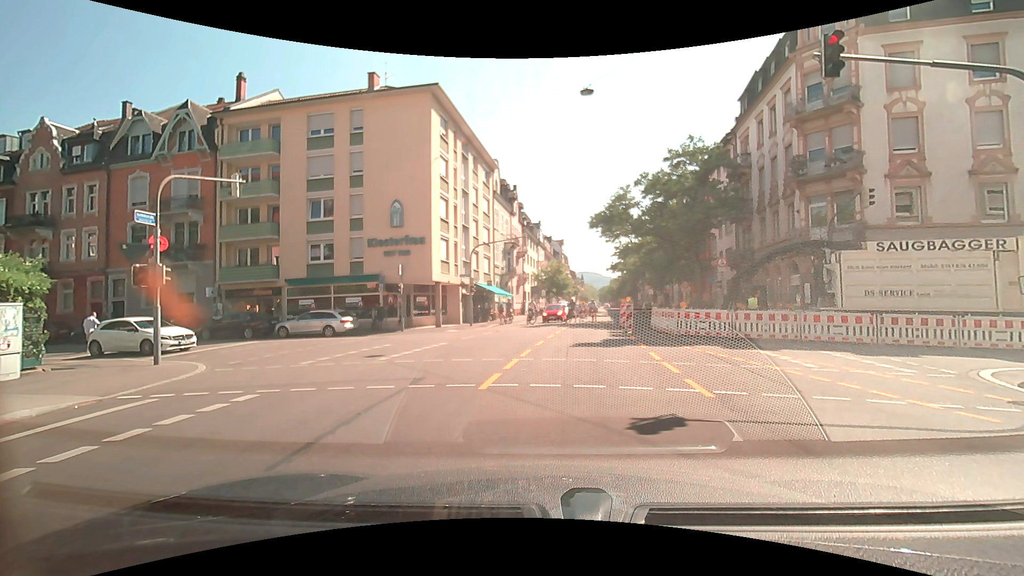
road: secondary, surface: asphalt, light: Day
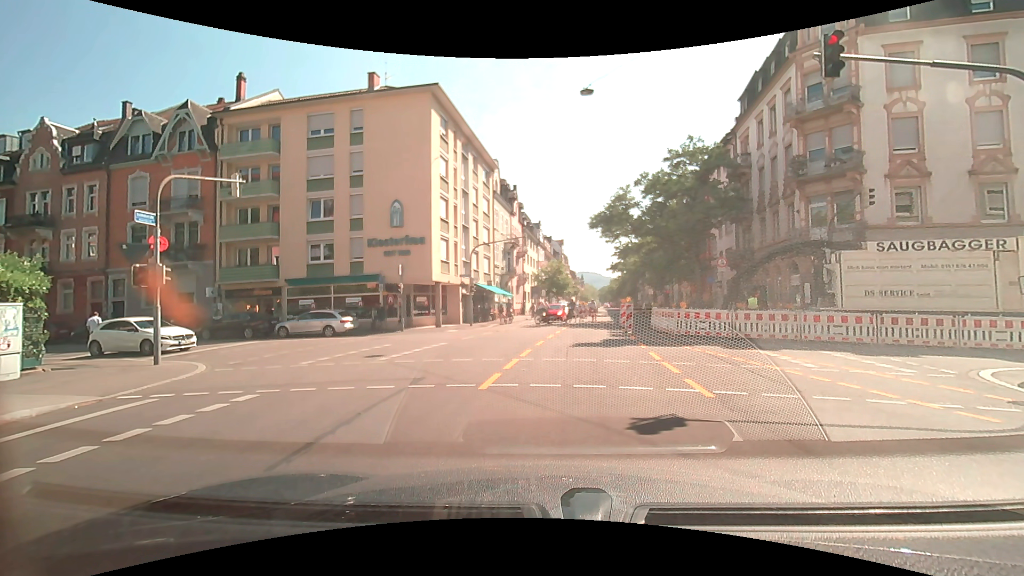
(0.0, 0.0) m; 0°
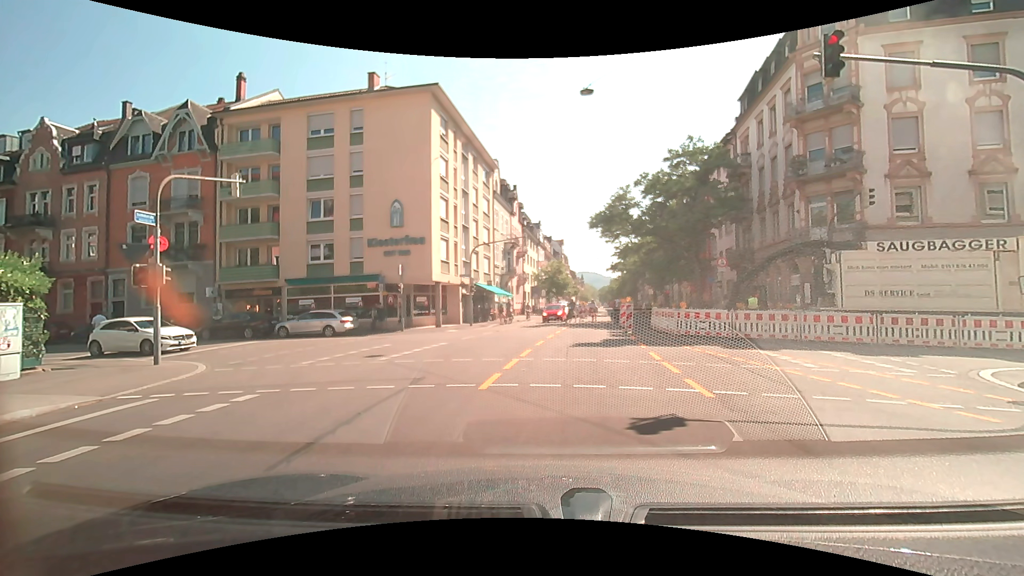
(0.0, 0.0) m; 0°
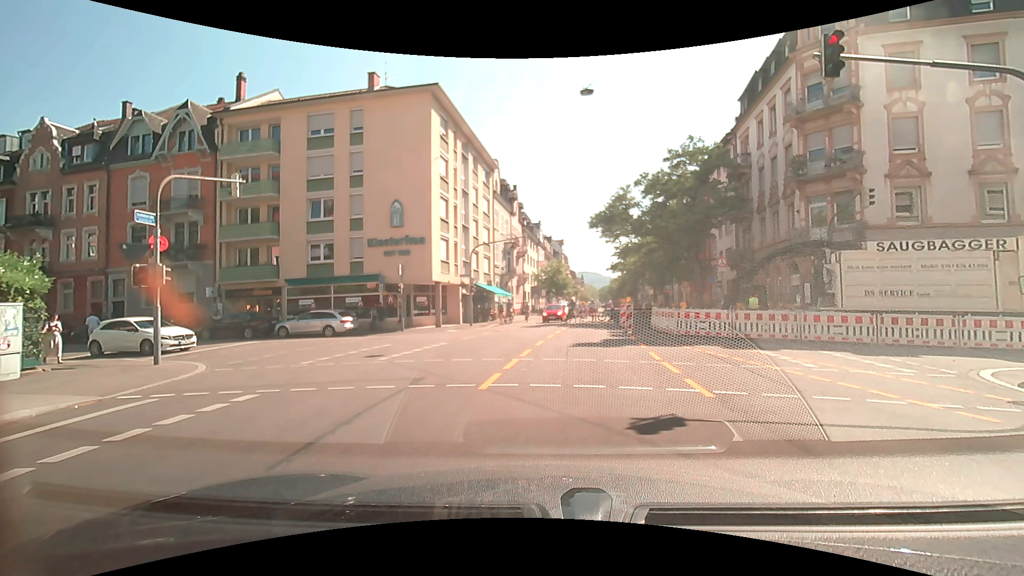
(0.0, 0.0) m; 0°
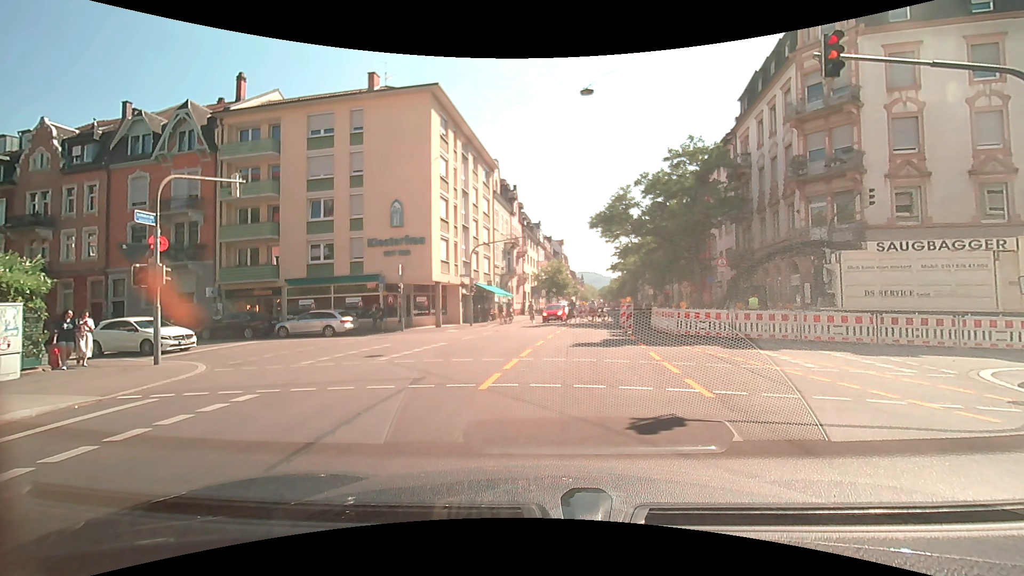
(0.0, 0.0) m; 0°
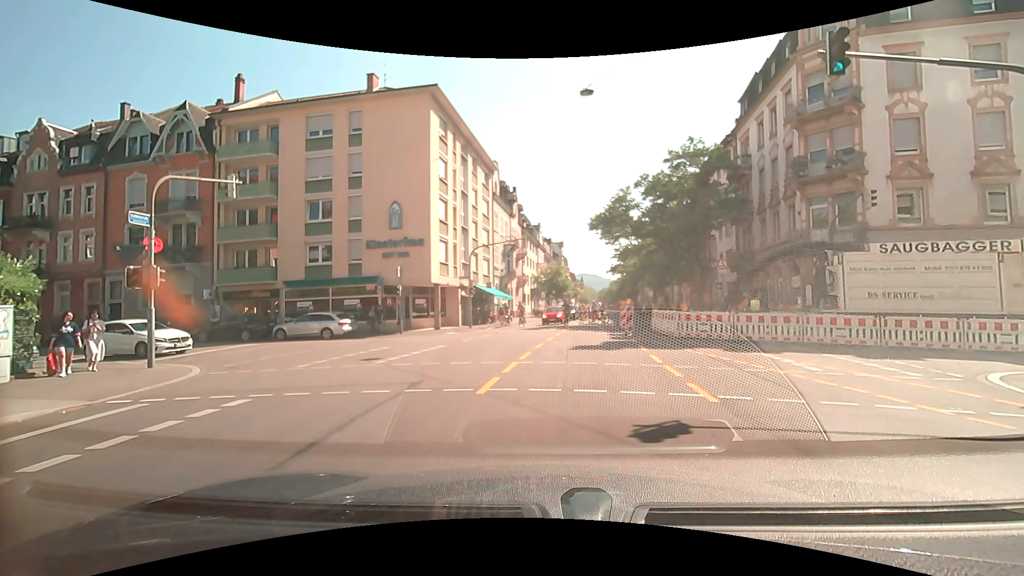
(0.0, +0.2) m; 0°
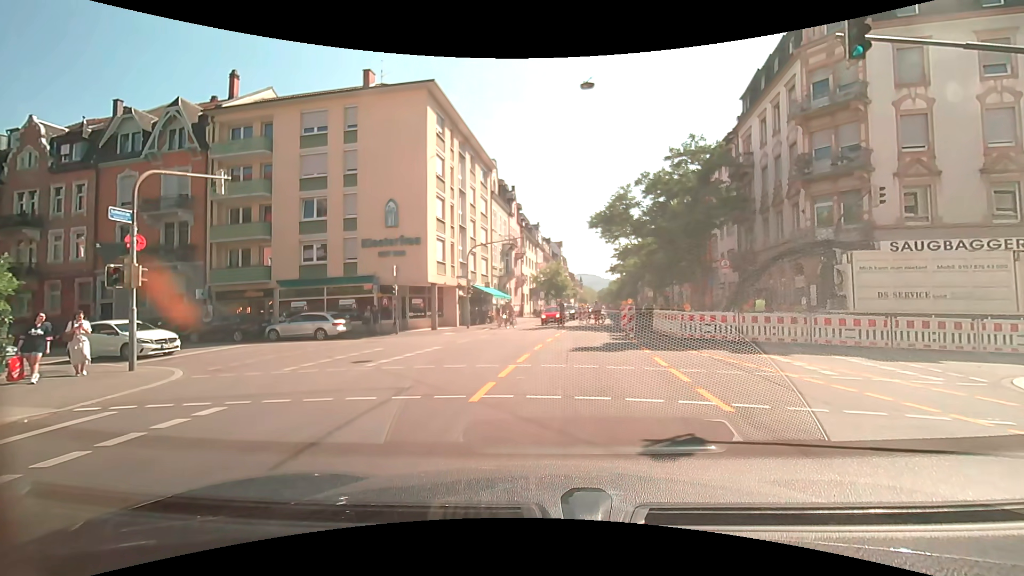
(0.0, +0.7) m; +1°
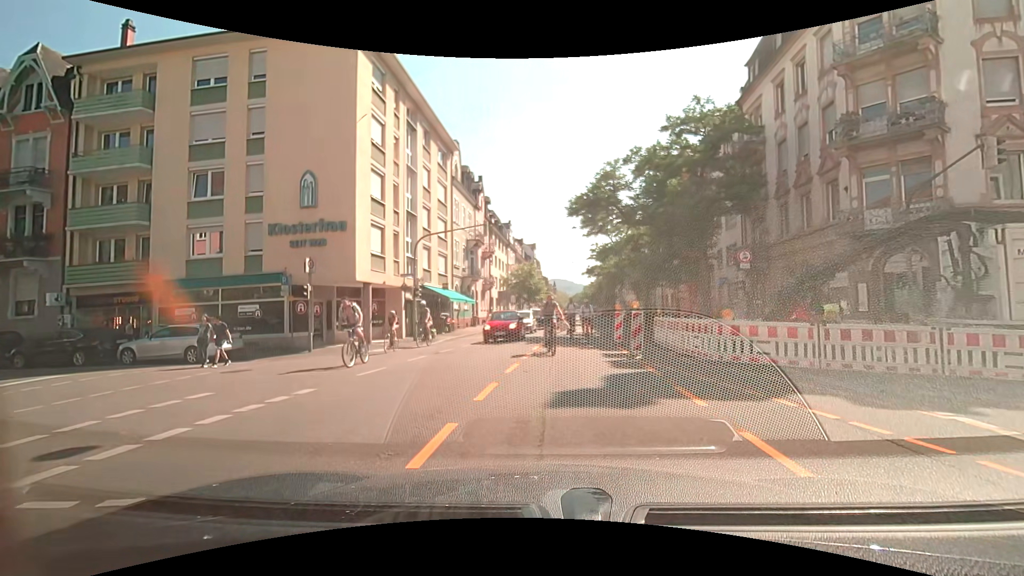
(+0.2, +7.2) m; +3°
